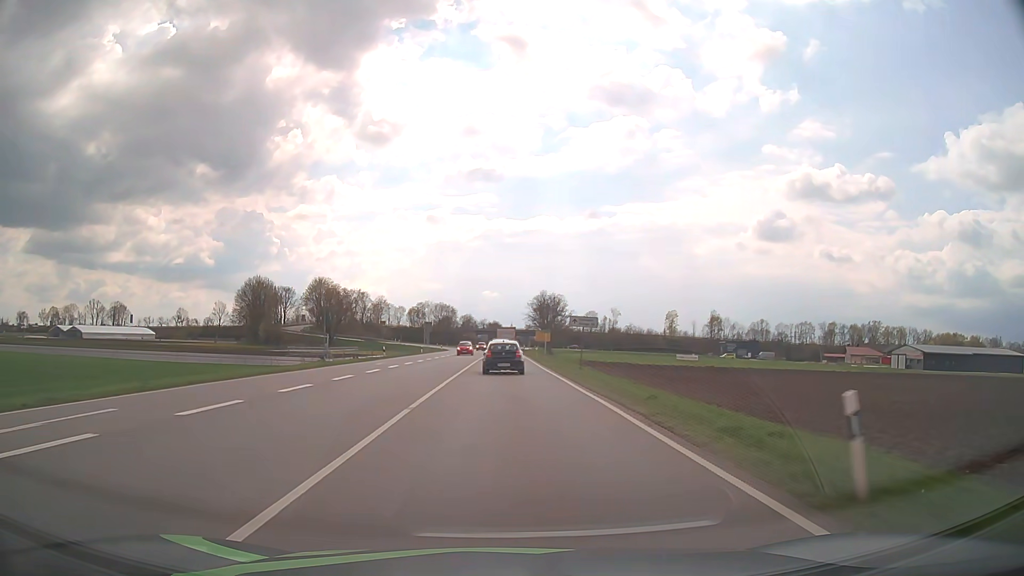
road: primary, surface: asphalt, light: Day
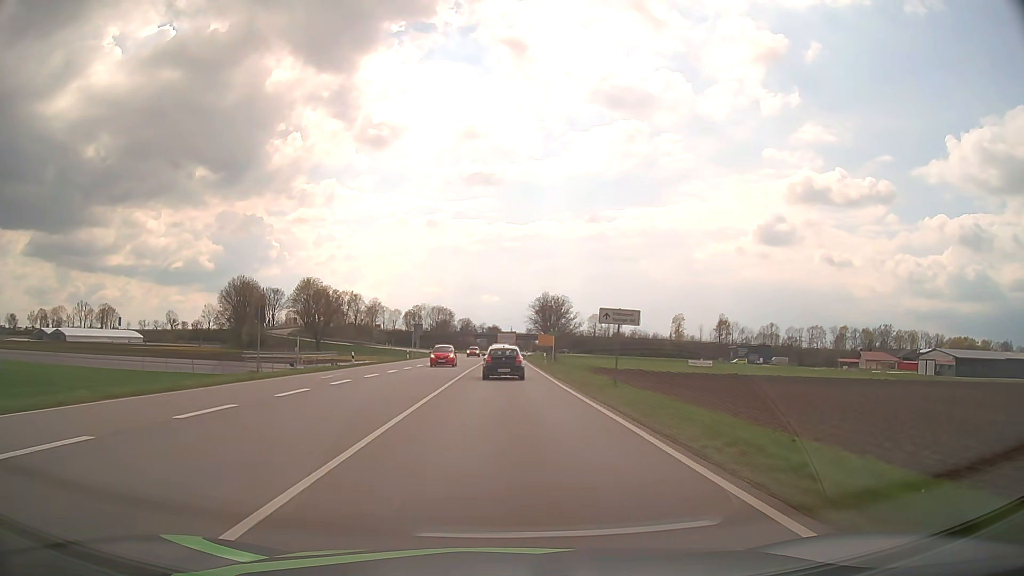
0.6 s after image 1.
(0.0, +12.1) m; 0°
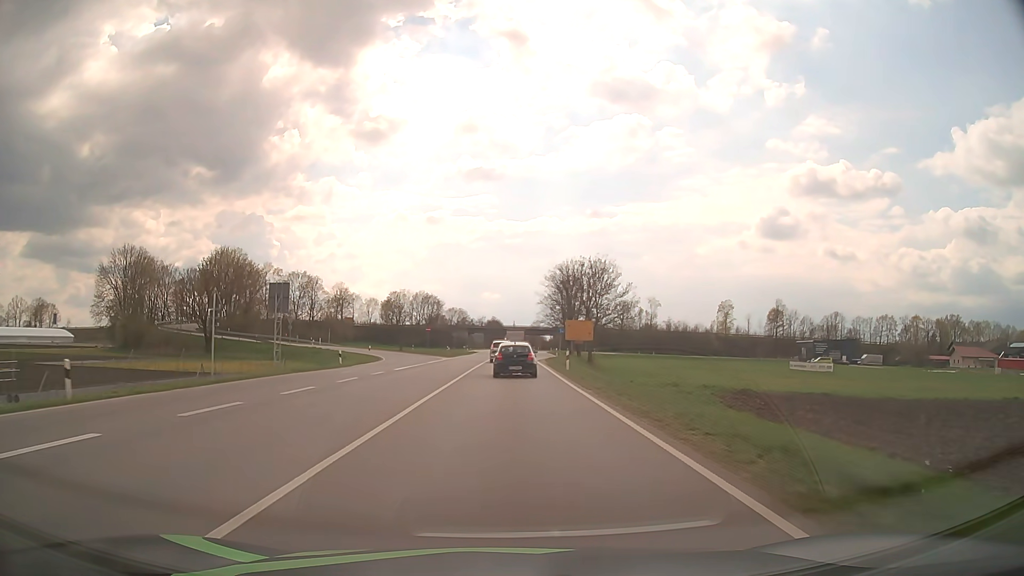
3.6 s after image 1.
(0.0, +60.2) m; 0°
(0, +10) (0, +20) (0, +30) (0, +40) (0, +50) (0, +60) (0, +70) (0, +80) (+1, +90) (+1, +100) m
